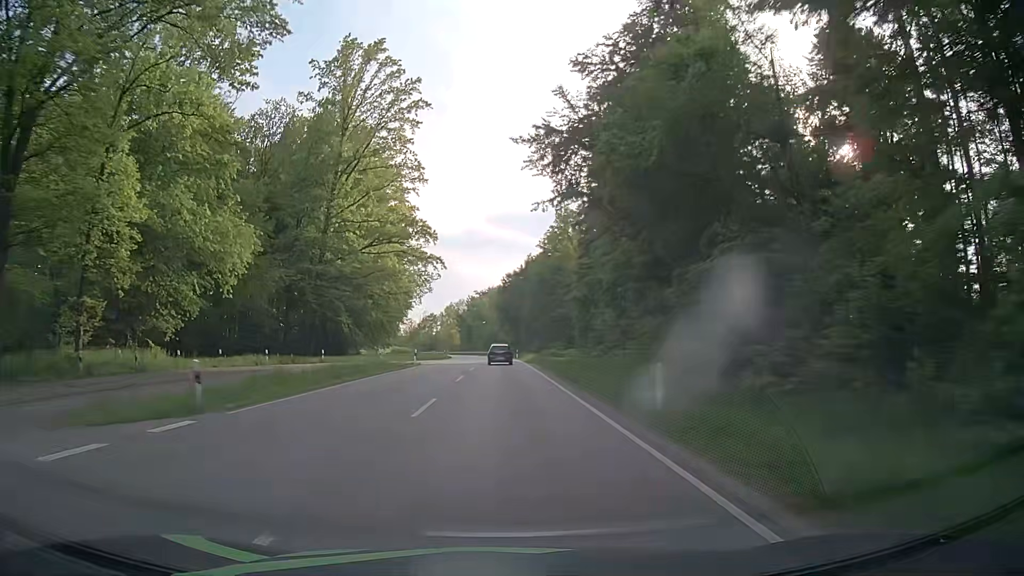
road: secondary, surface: asphalt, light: Day
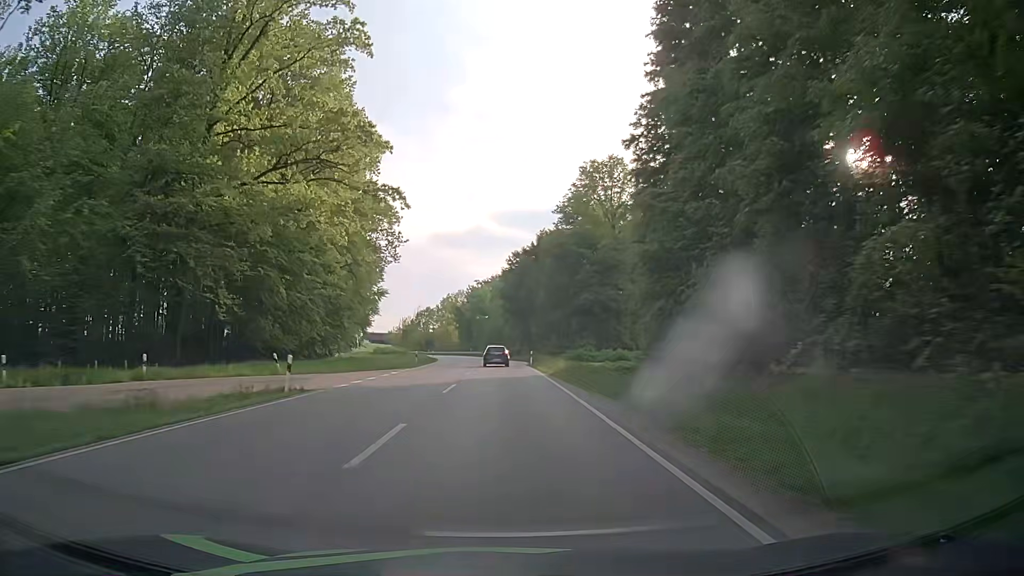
(-0.3, +29.2) m; -1°
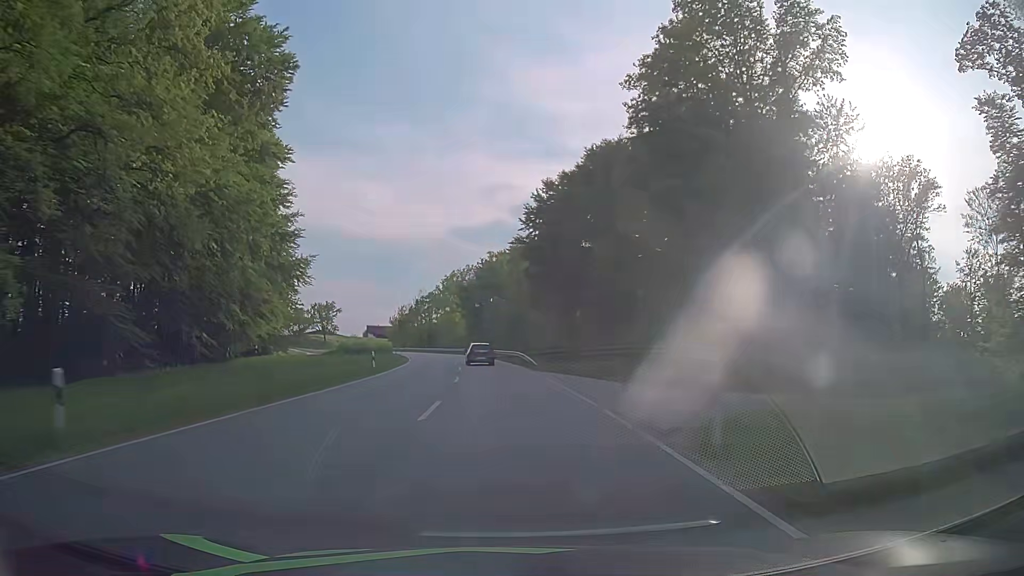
(-0.4, +43.2) m; -2°
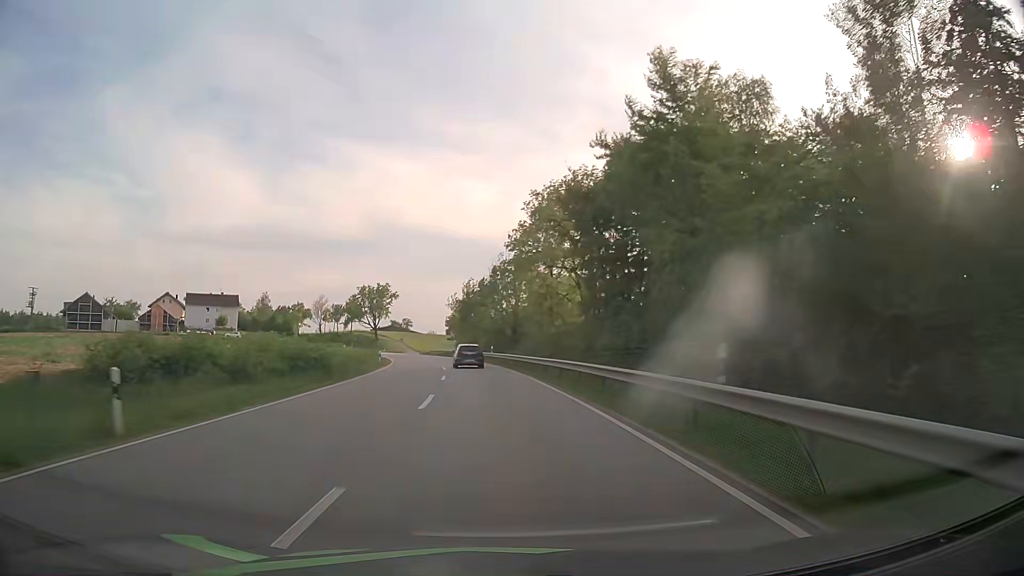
(-4.9, +69.4) m; -9°
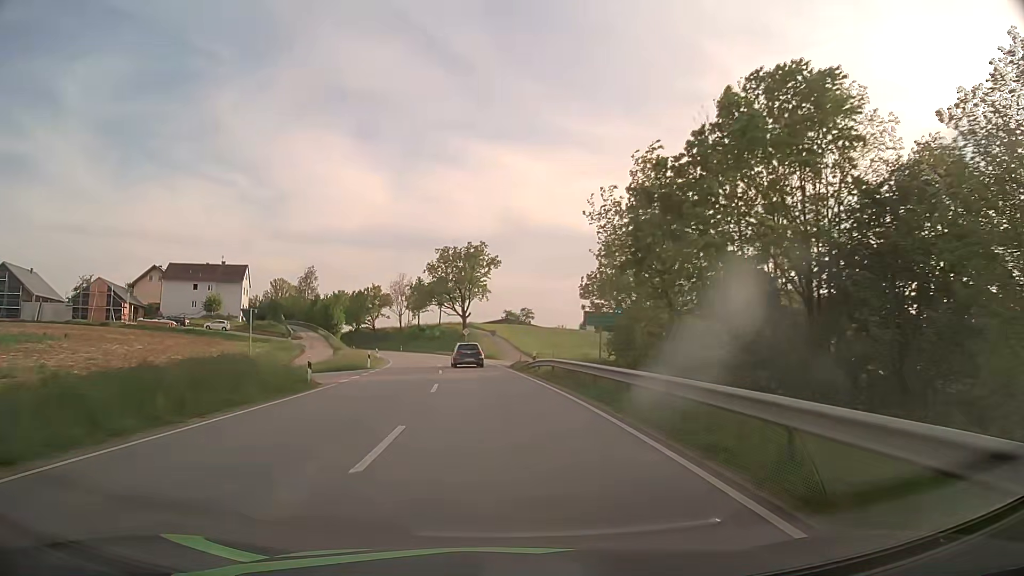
(-6.2, +67.0) m; -11°
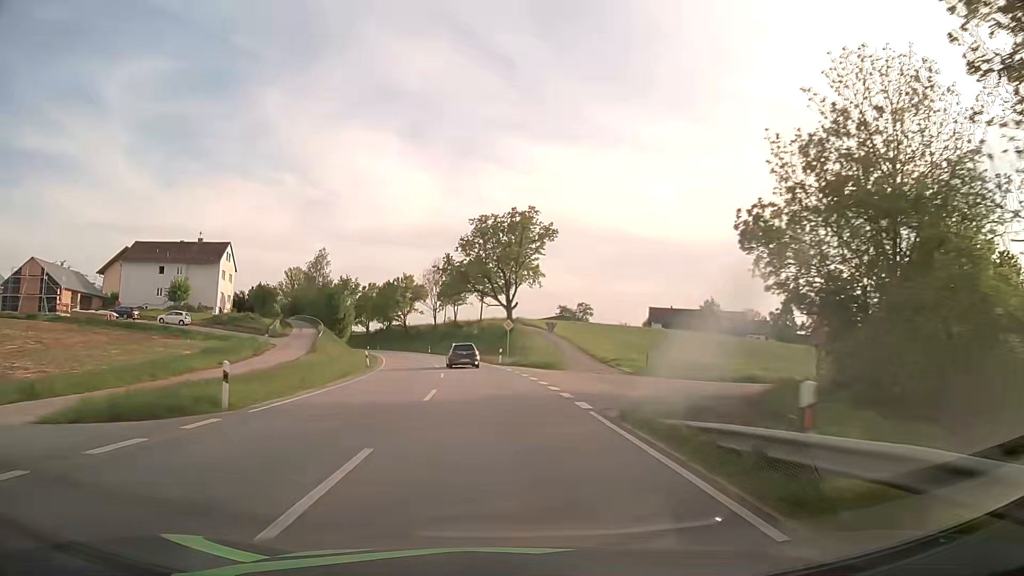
(-1.0, +26.5) m; -4°
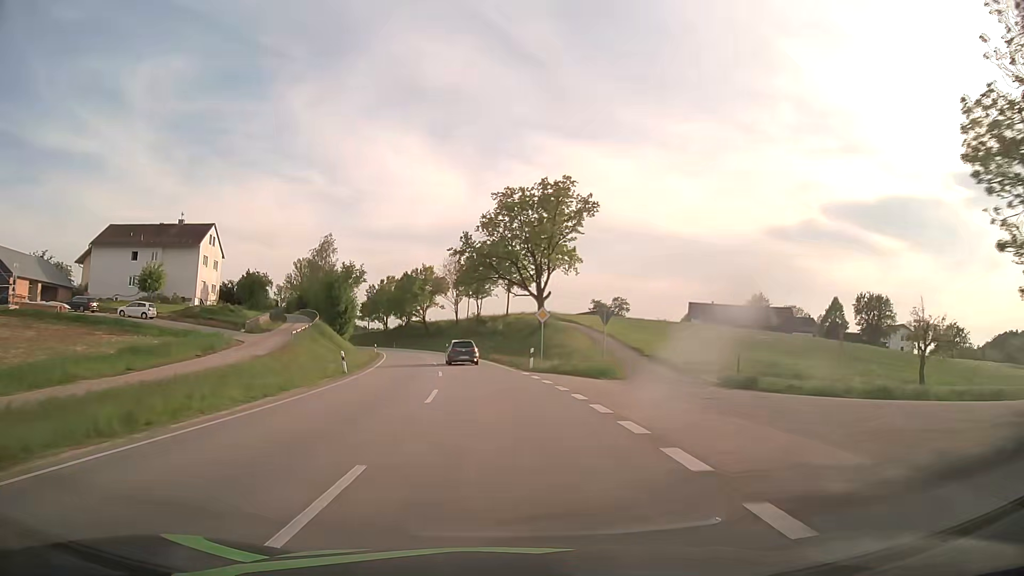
(-0.3, +13.2) m; -2°
